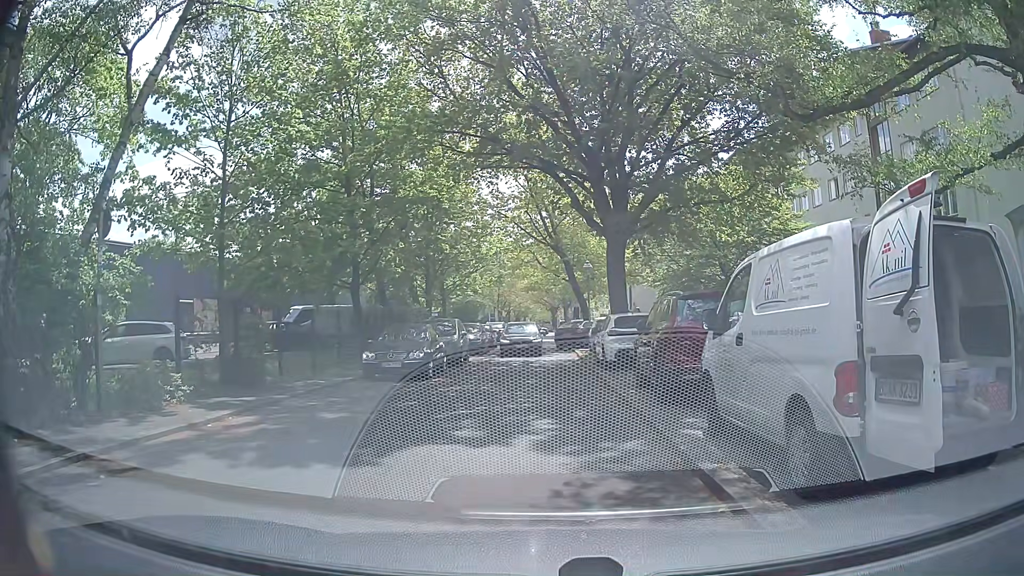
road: residential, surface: concrete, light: Day
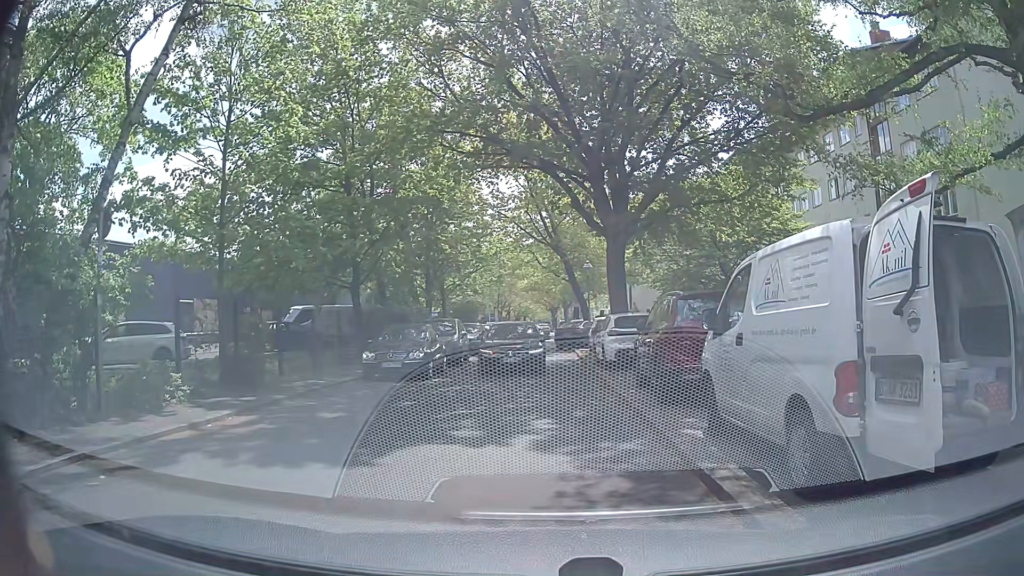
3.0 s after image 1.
(0.0, 0.0) m; 0°
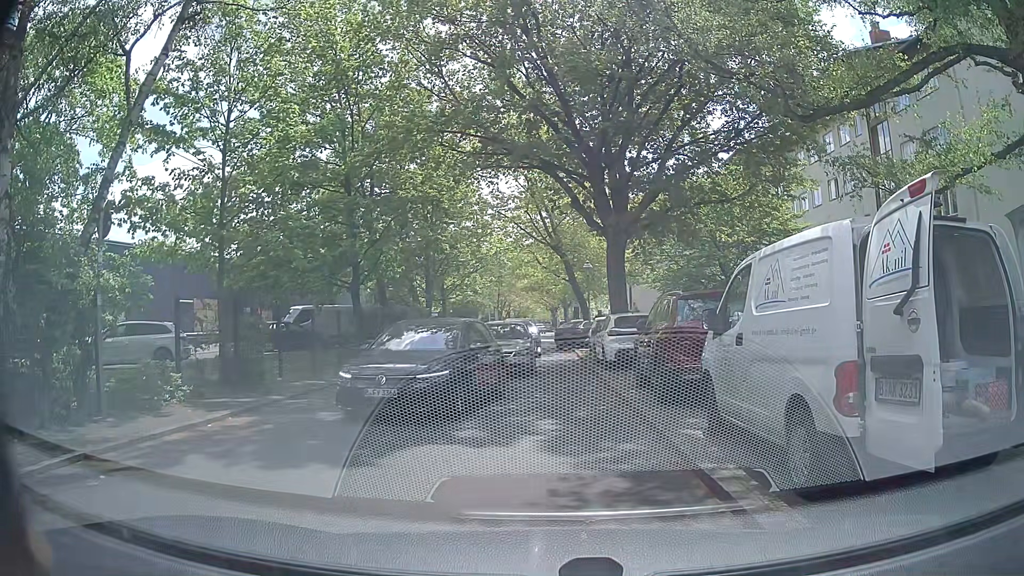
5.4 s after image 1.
(0.0, 0.0) m; 0°
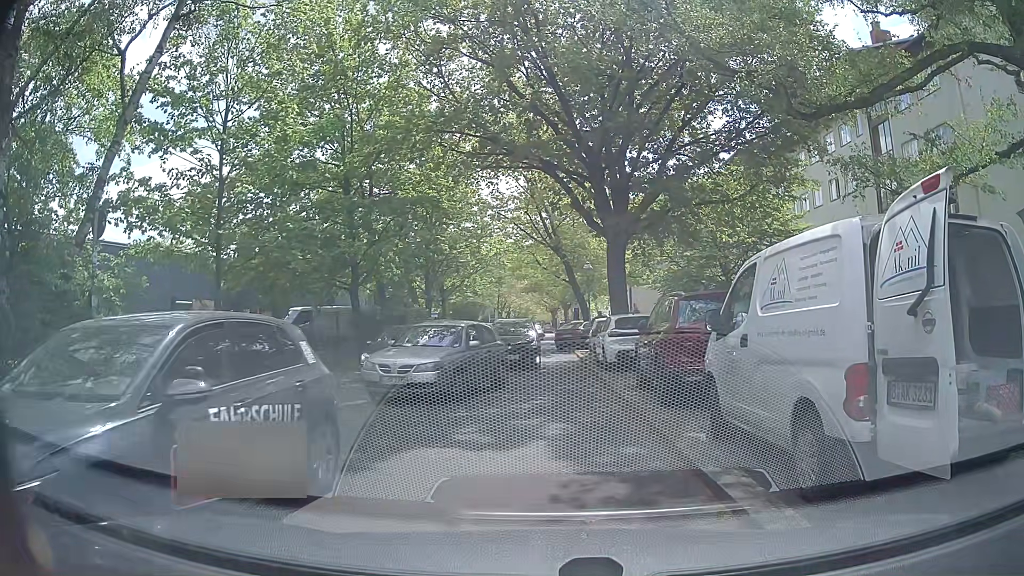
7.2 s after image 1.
(0.0, +0.1) m; 0°
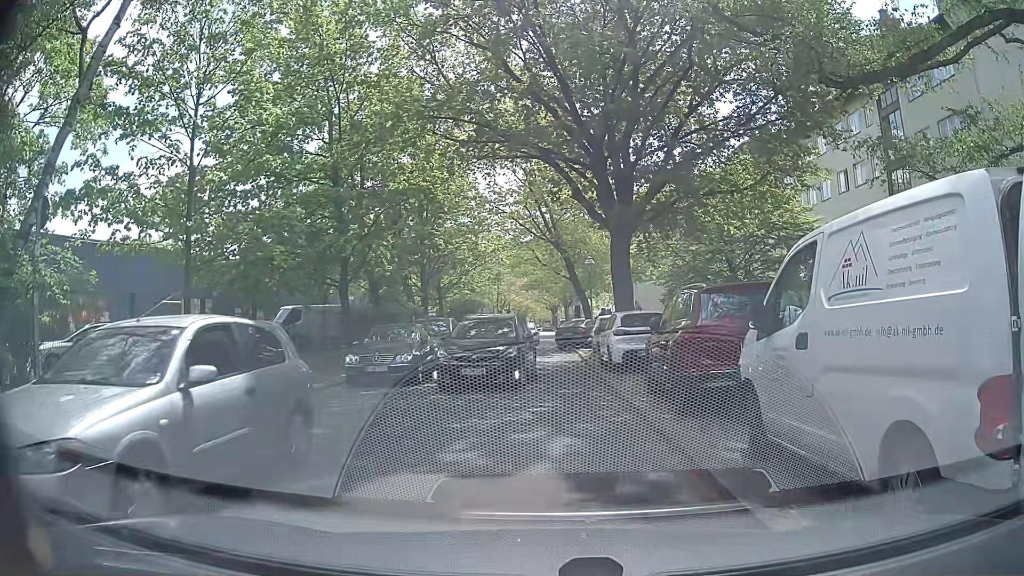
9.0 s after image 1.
(0.0, +1.4) m; 0°
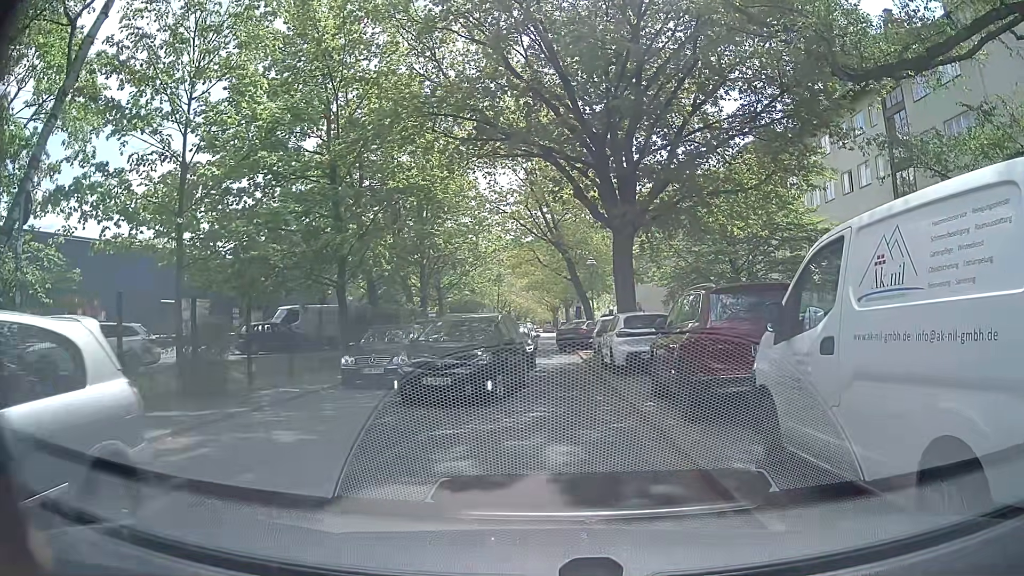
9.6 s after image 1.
(0.0, +0.4) m; 0°
